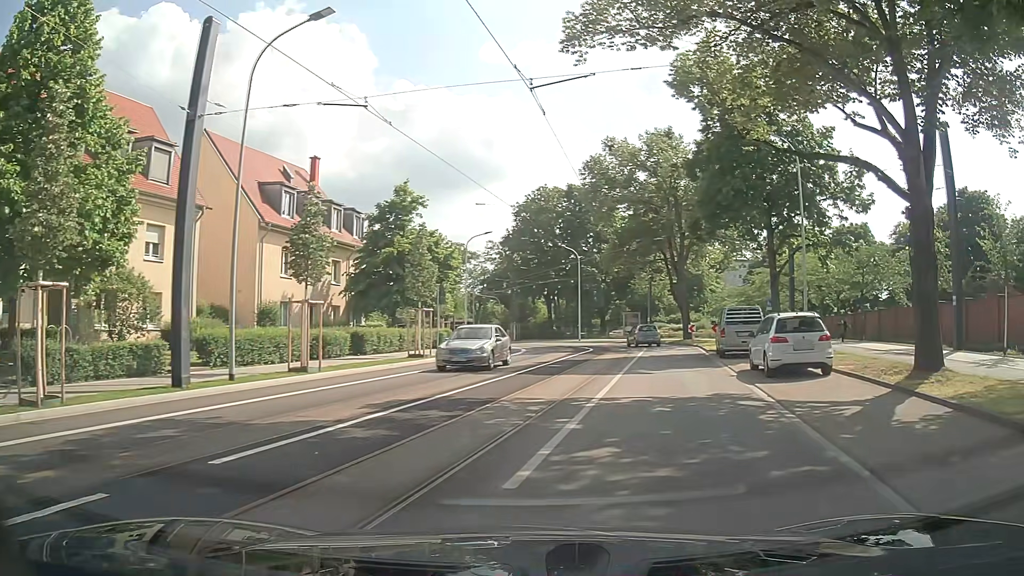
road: secondary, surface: asphalt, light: Day
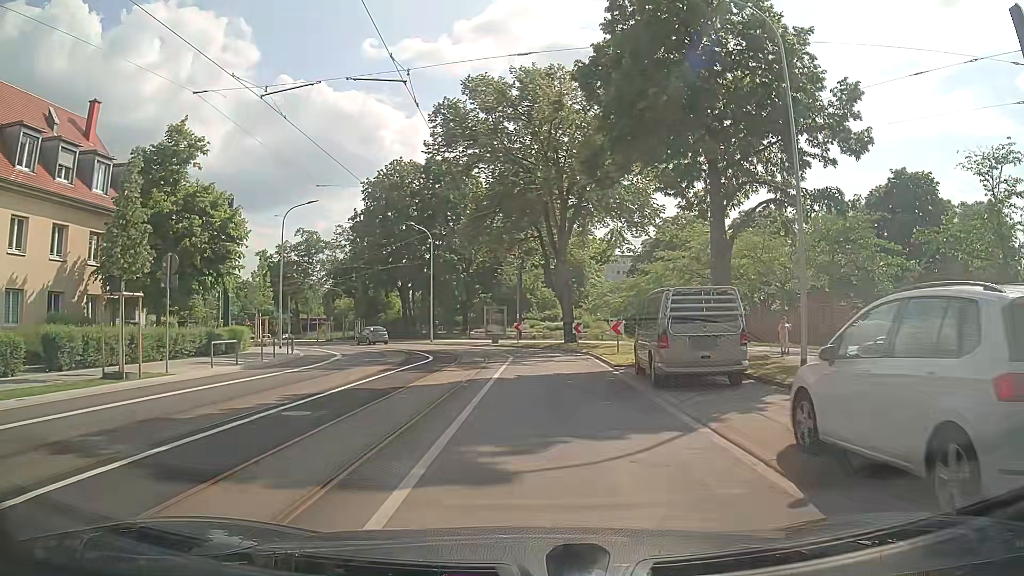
(+2.0, +13.4) m; +10°
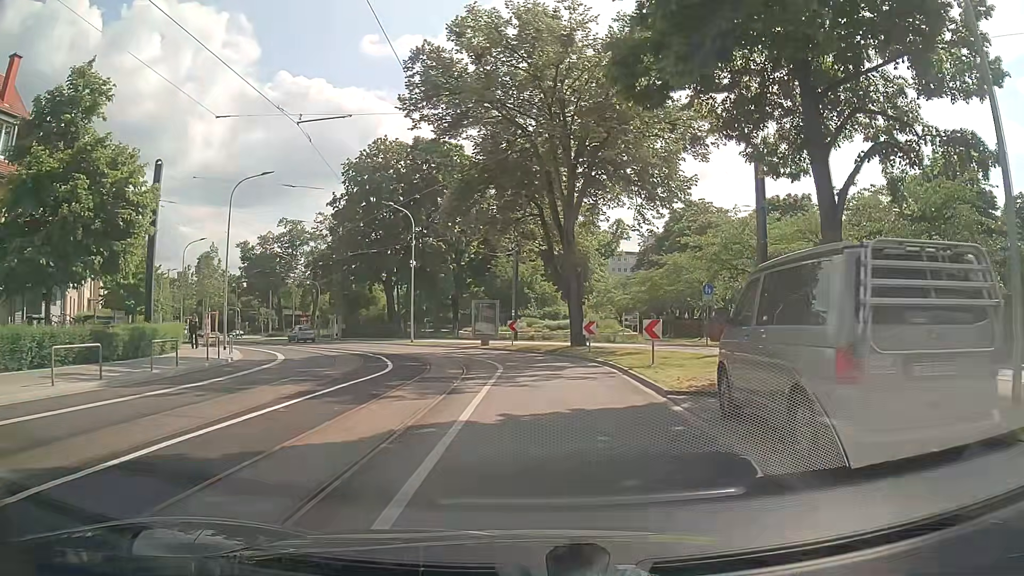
(0.0, +7.9) m; +1°
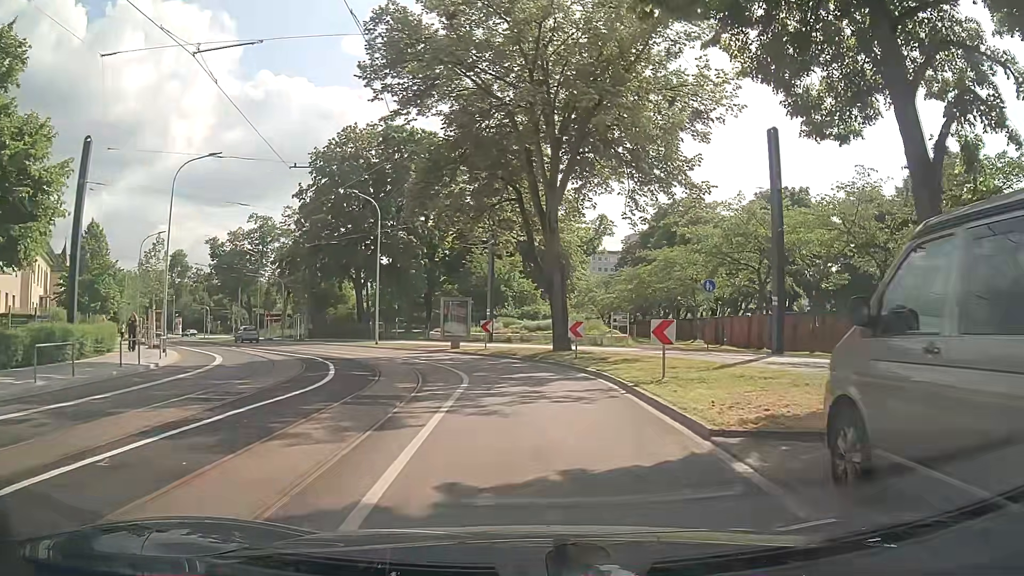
(+0.1, +4.3) m; +2°
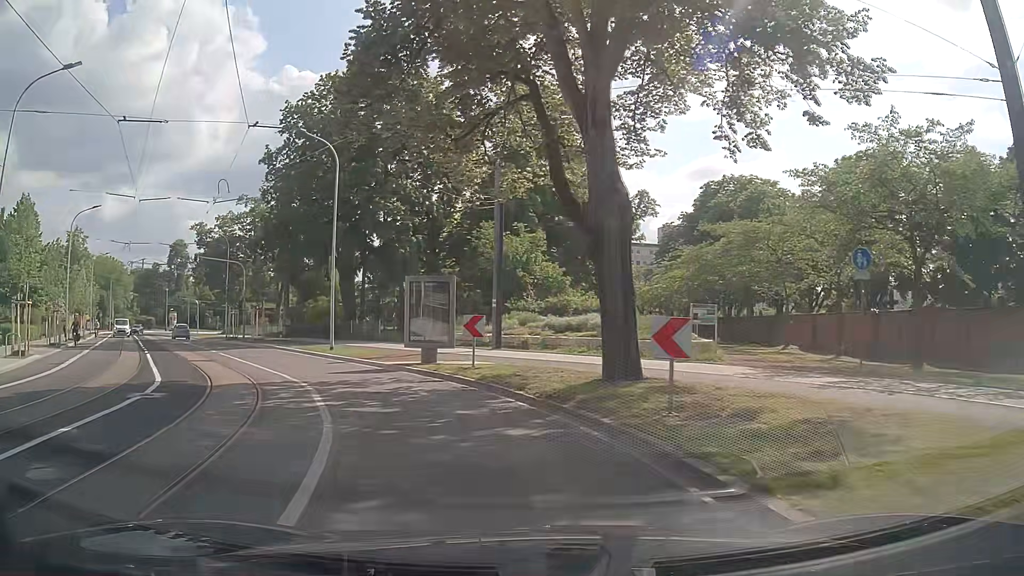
(-0.1, +13.3) m; -4°
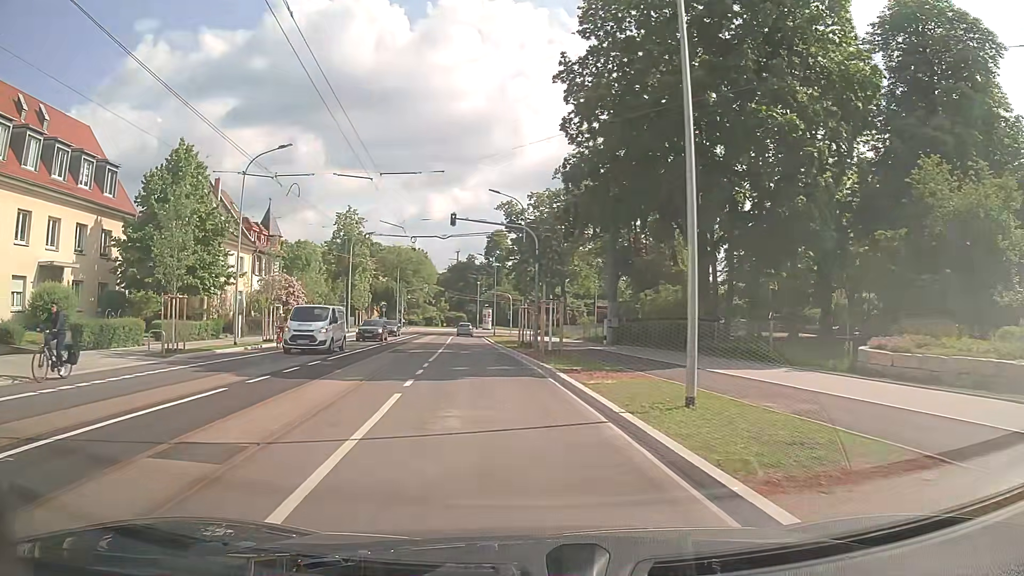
(-4.7, +18.0) m; -29°
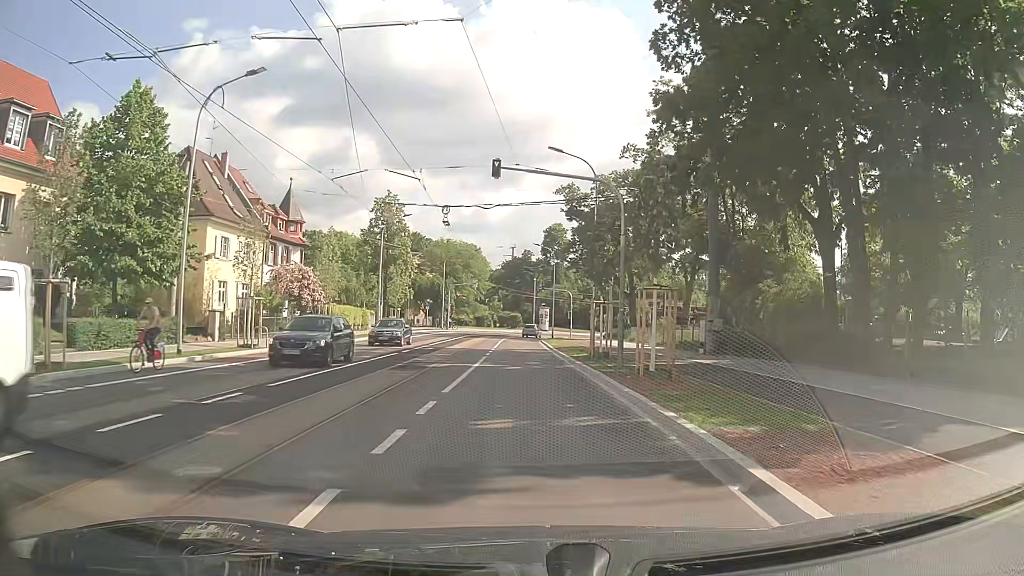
(-0.5, +10.4) m; -4°
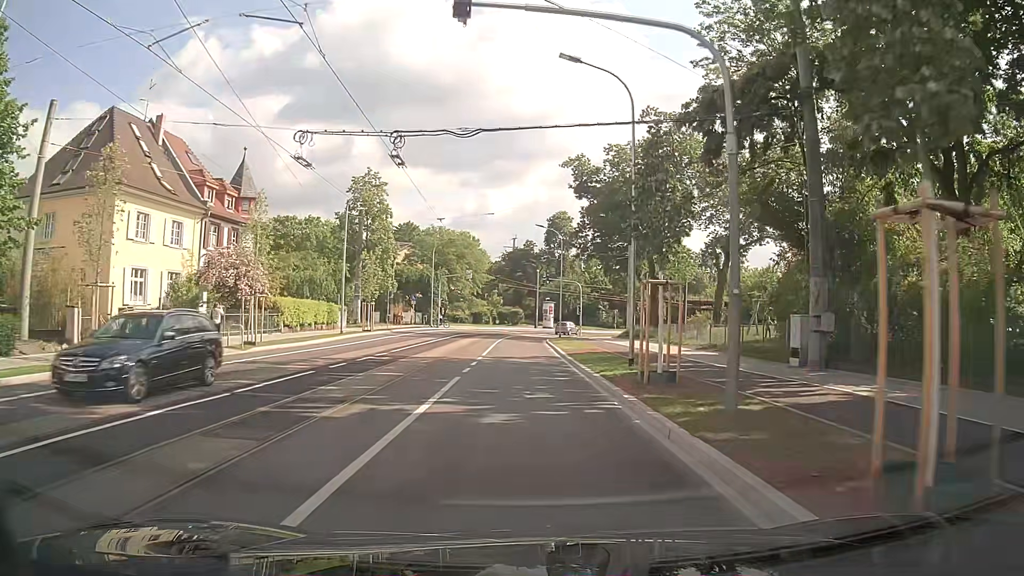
(0.0, +11.1) m; 0°
(0, +10) (0, +20) (0, +30) (-1, +40) (-1, +50) (0, +60) (+2, +70) (+6, +79) (+11, +87) (+18, +94) m
